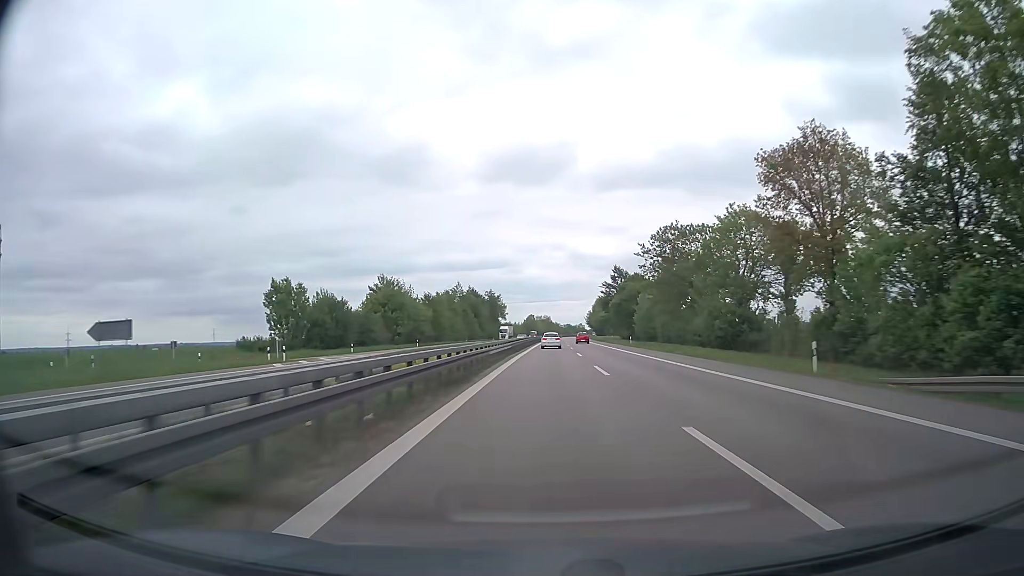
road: trunk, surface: asphalt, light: Day
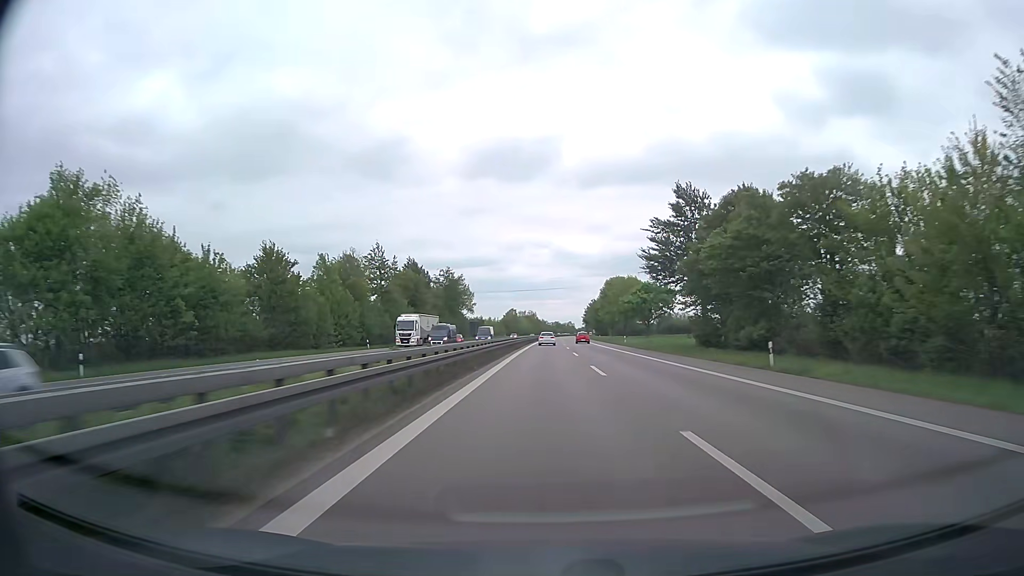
(+0.9, +72.9) m; +1°
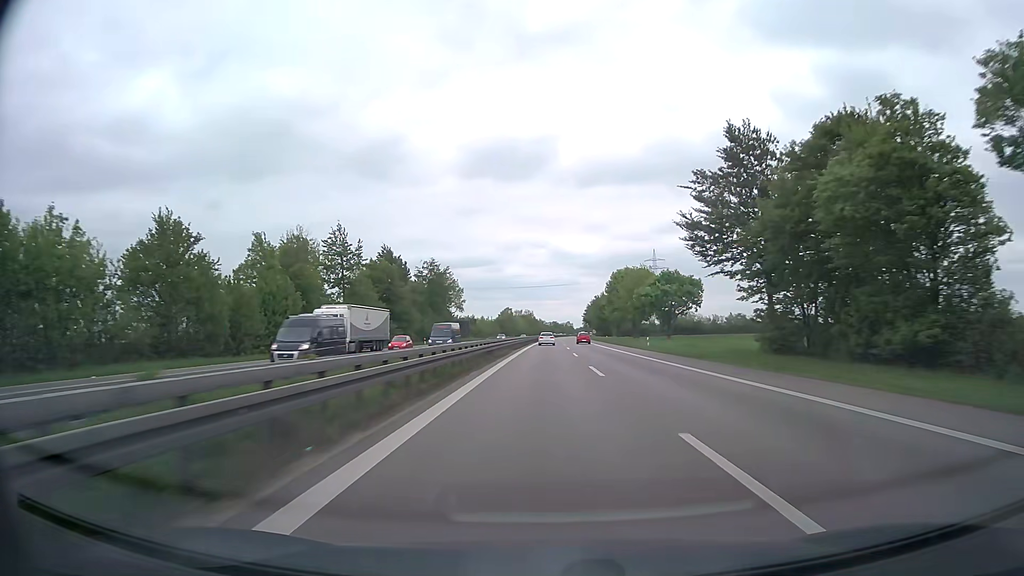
(+0.1, +18.3) m; 0°
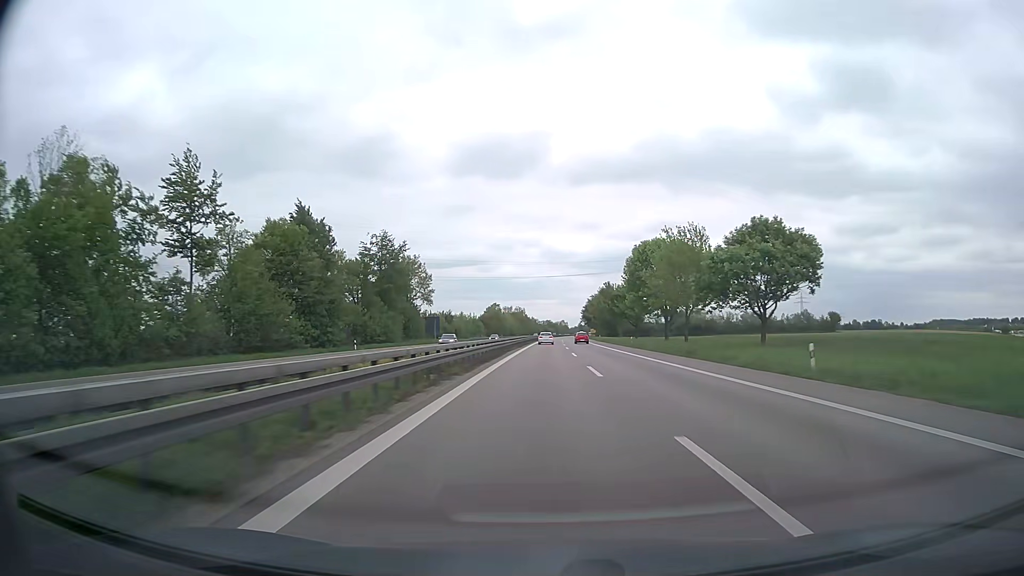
(+0.2, +36.6) m; +1°
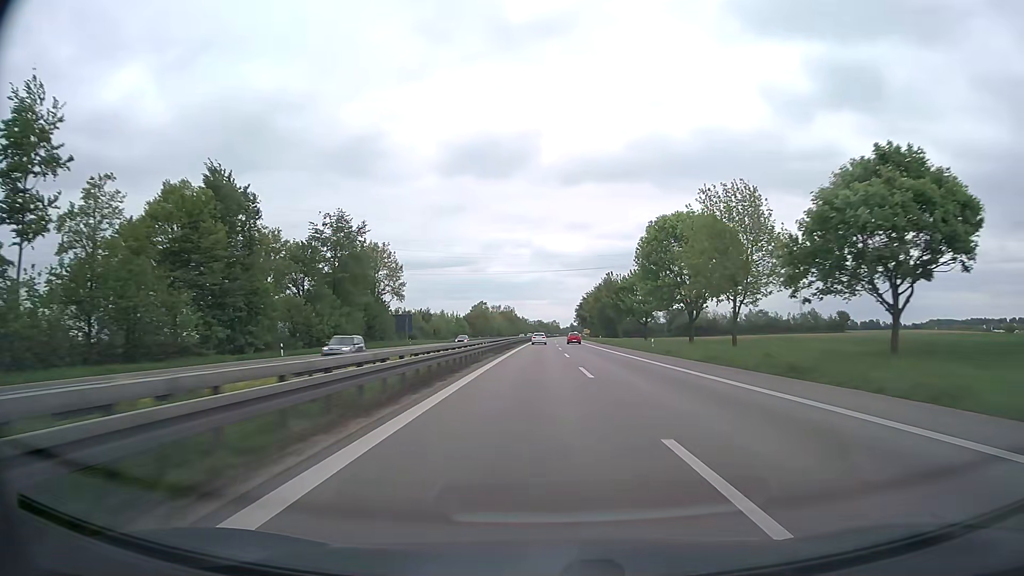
(+0.1, +18.2) m; +1°
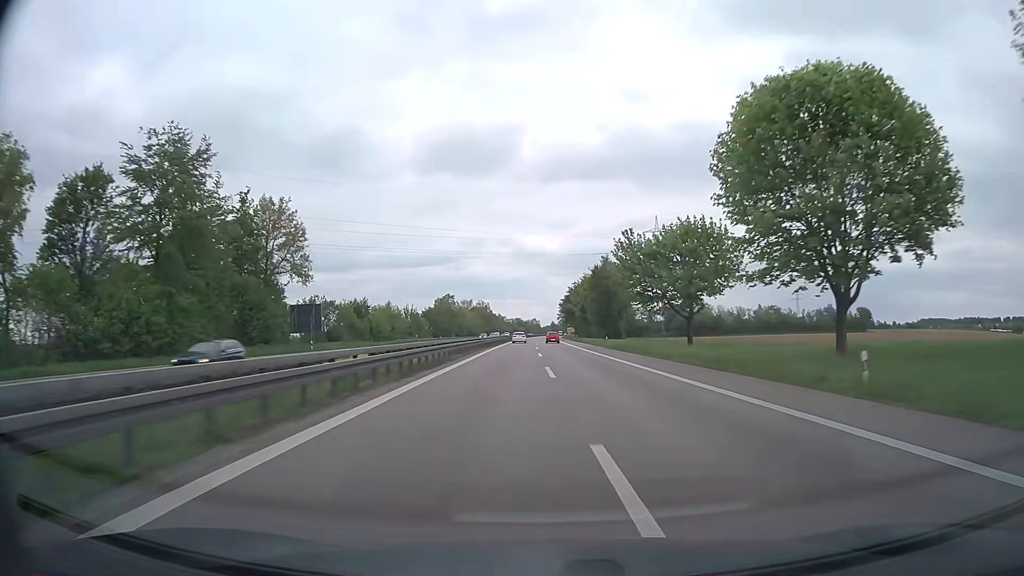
(+0.6, +36.6) m; +2°
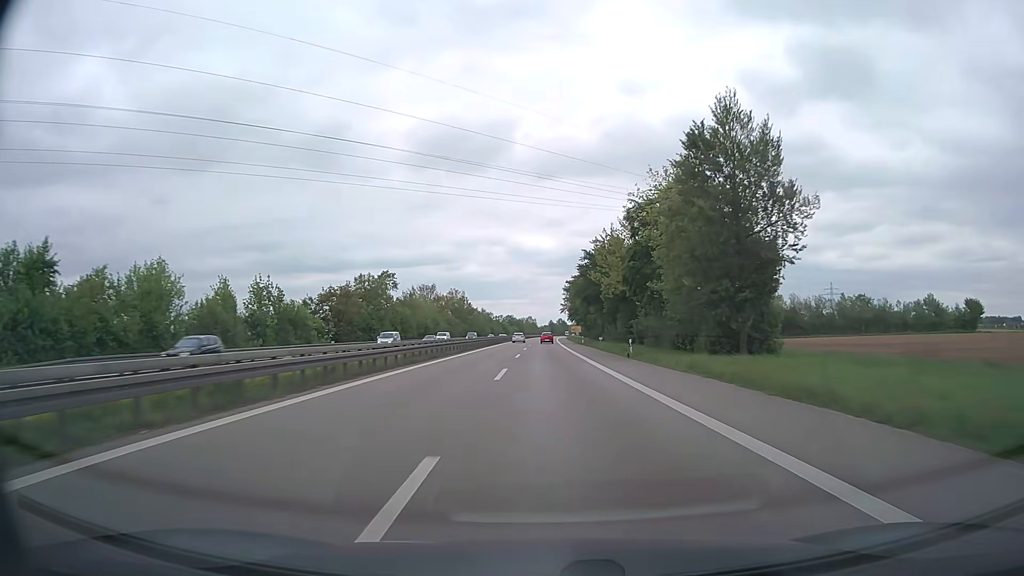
(+0.4, +73.3) m; 0°
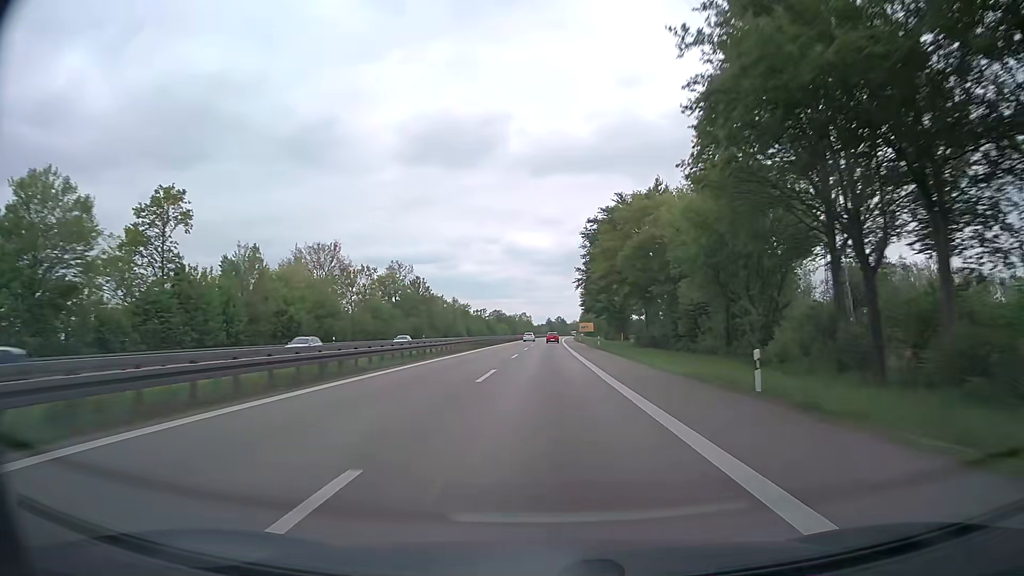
(+0.1, +73.3) m; 0°
(0, +10) (0, +20) (0, +30) (0, +40) (0, +50) (0, +60) (0, +70) (0, +80) (+1, +90) (+1, +100) m
